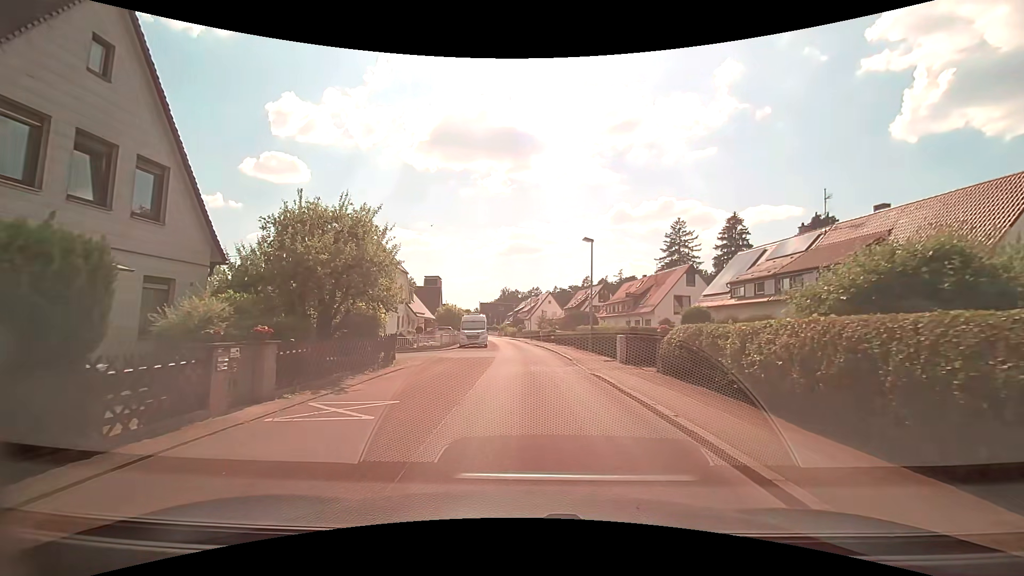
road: residential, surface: asphalt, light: Day
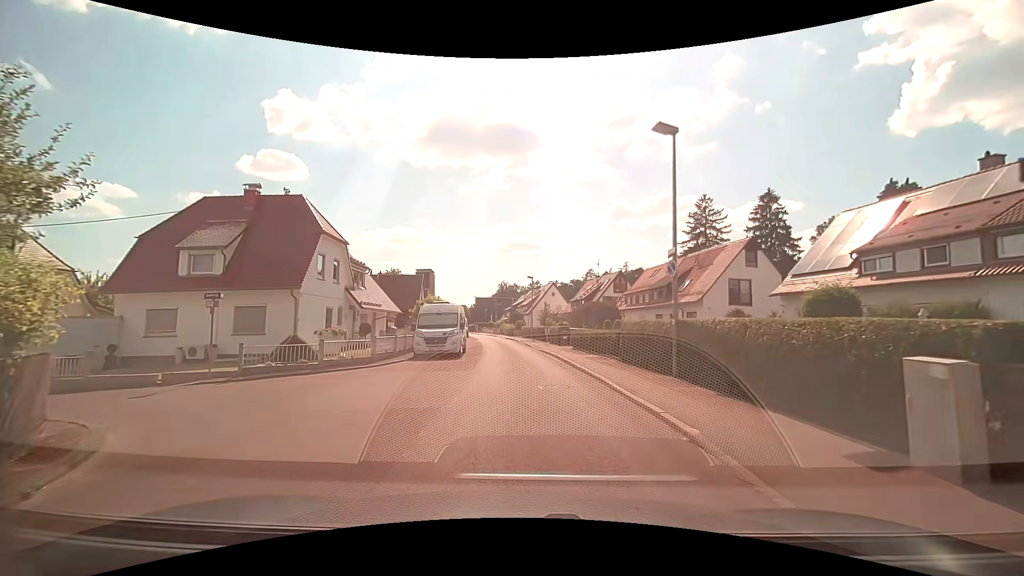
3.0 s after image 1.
(-0.1, +15.1) m; +1°
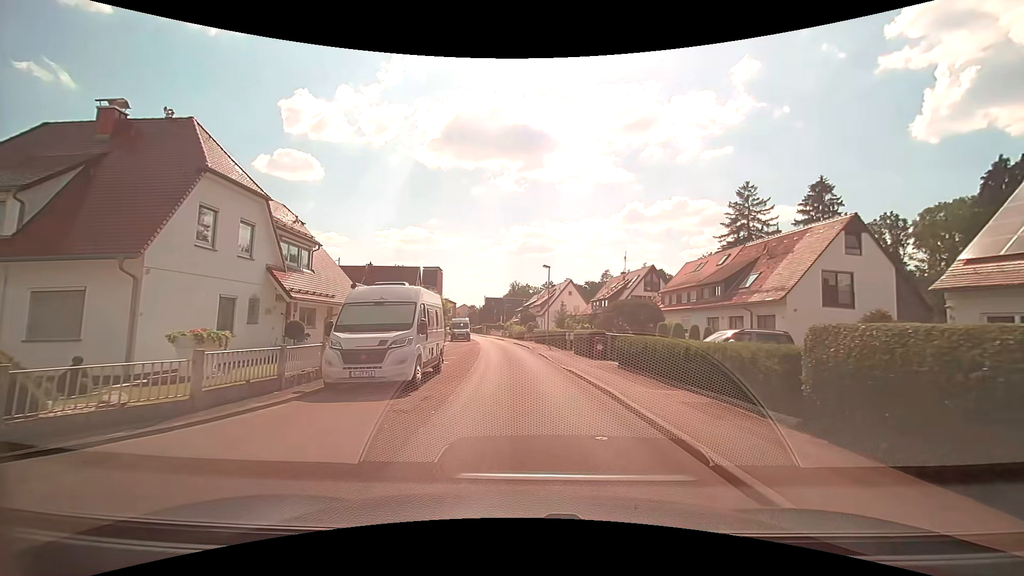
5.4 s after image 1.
(-0.2, +10.7) m; -1°
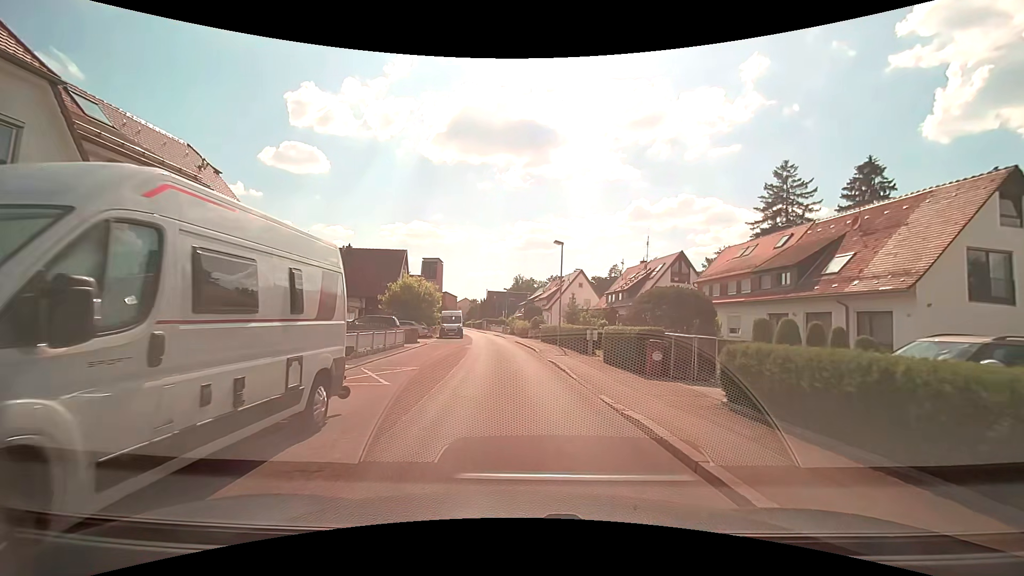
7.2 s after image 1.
(-0.1, +9.3) m; -2°
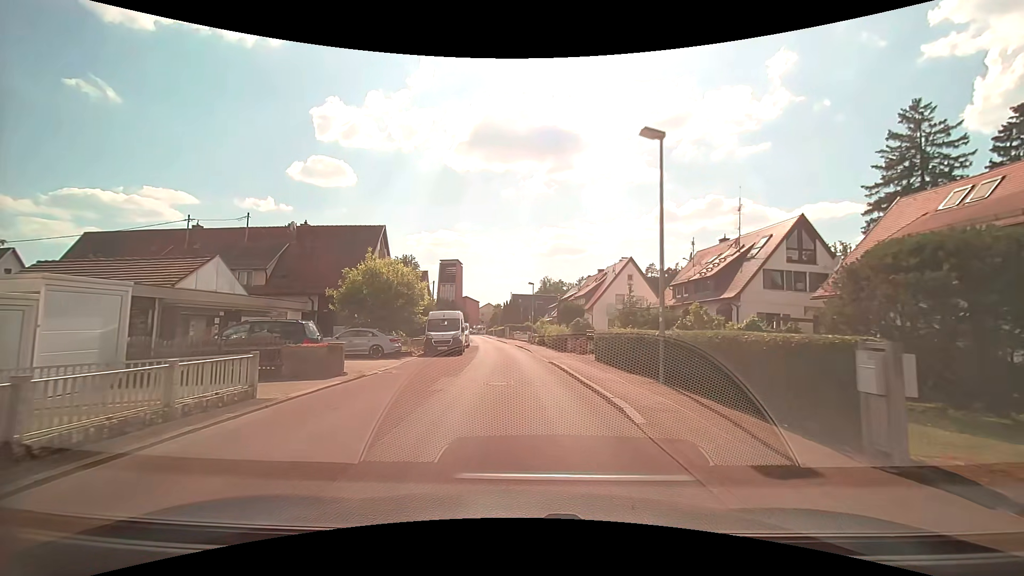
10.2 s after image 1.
(-0.2, +17.1) m; -3°
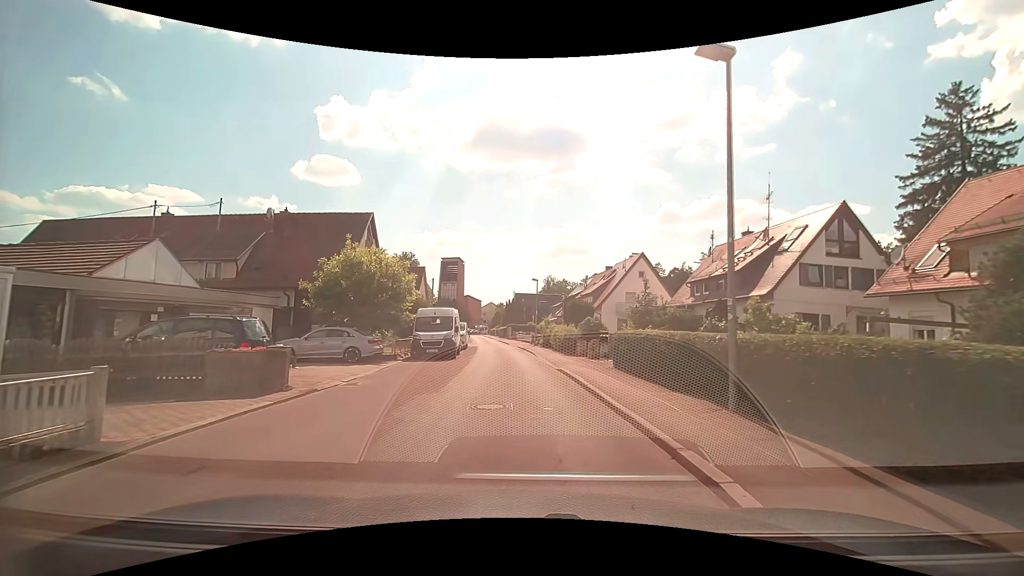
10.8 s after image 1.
(0.0, +3.8) m; 0°
